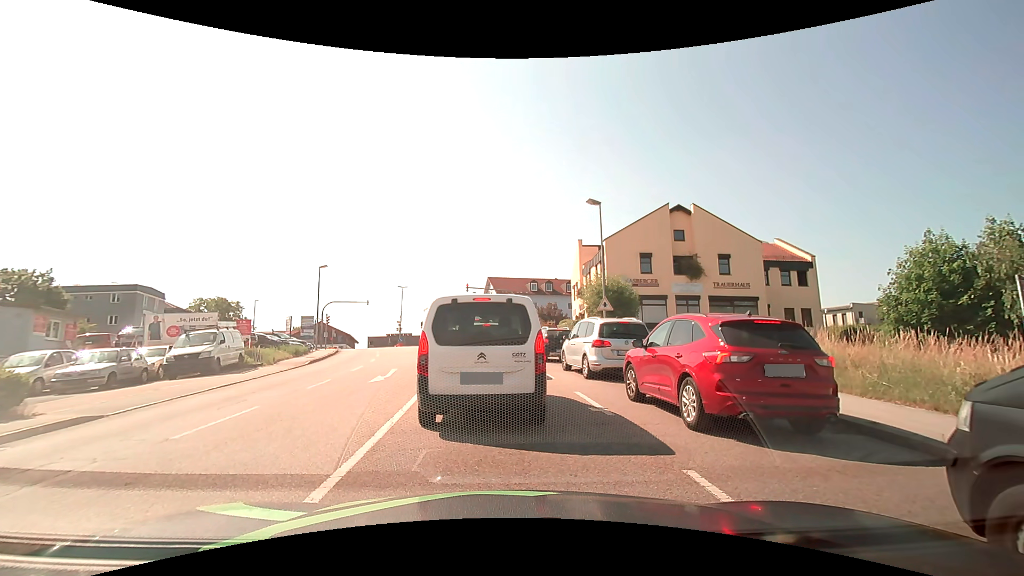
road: tertiary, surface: asphalt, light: Day
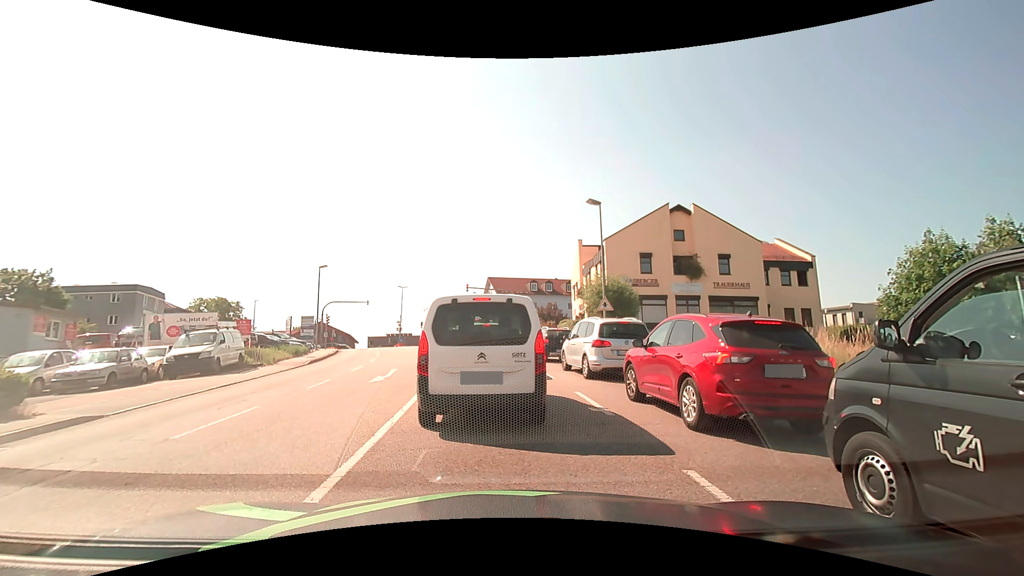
(0.0, 0.0) m; 0°
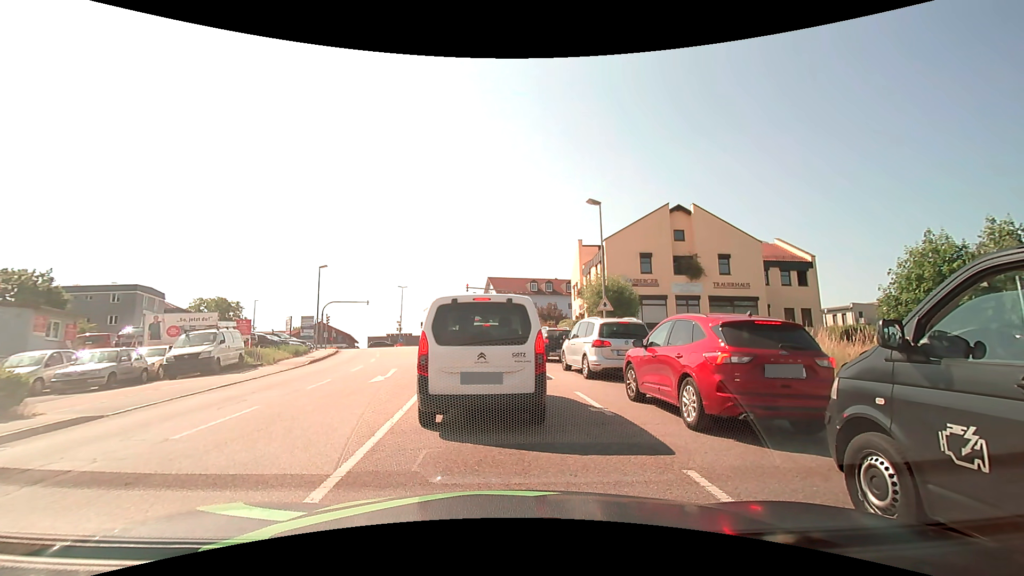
(0.0, 0.0) m; 0°
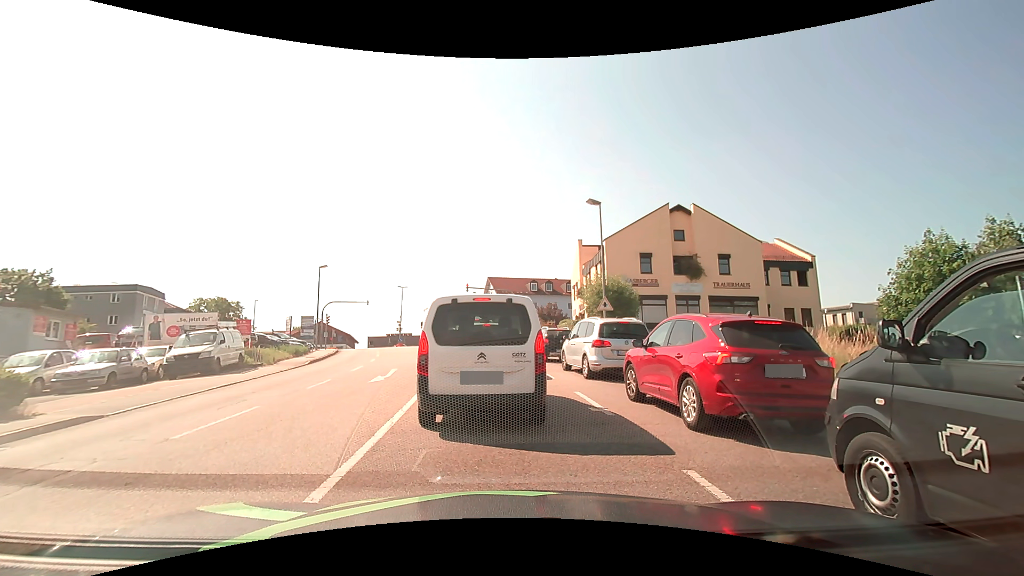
(0.0, 0.0) m; 0°
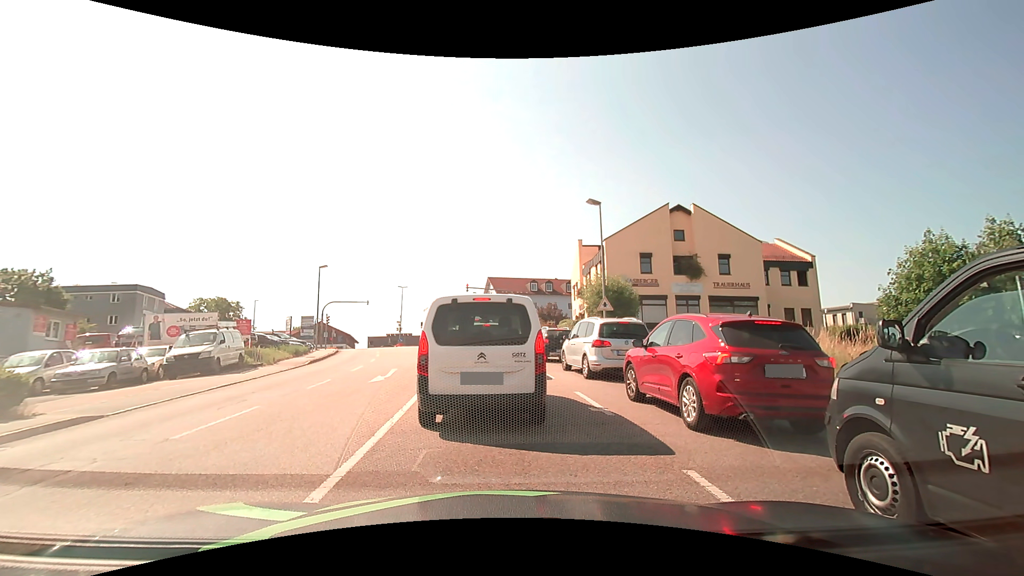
(0.0, 0.0) m; 0°
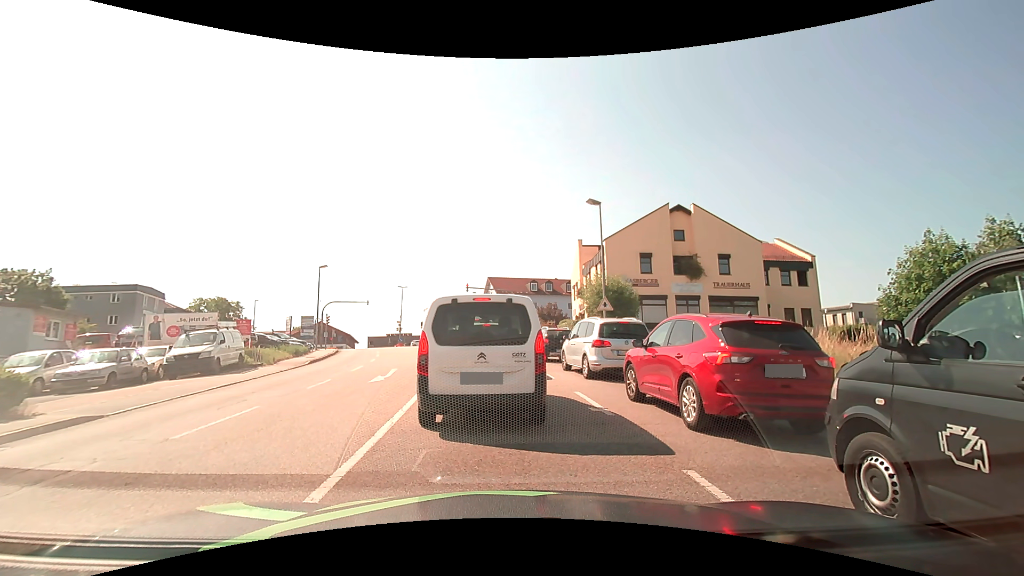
(0.0, 0.0) m; 0°
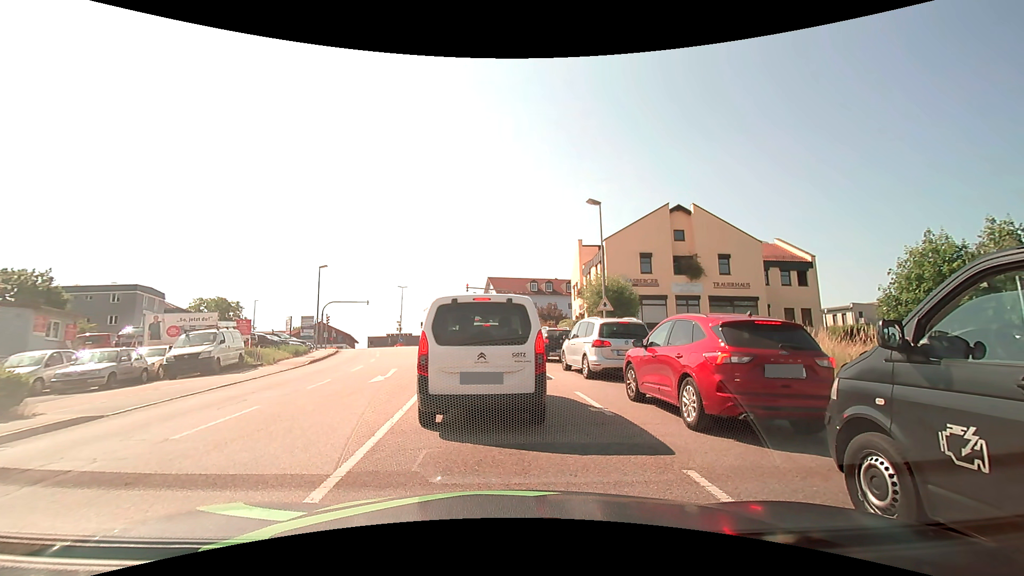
(0.0, 0.0) m; 0°
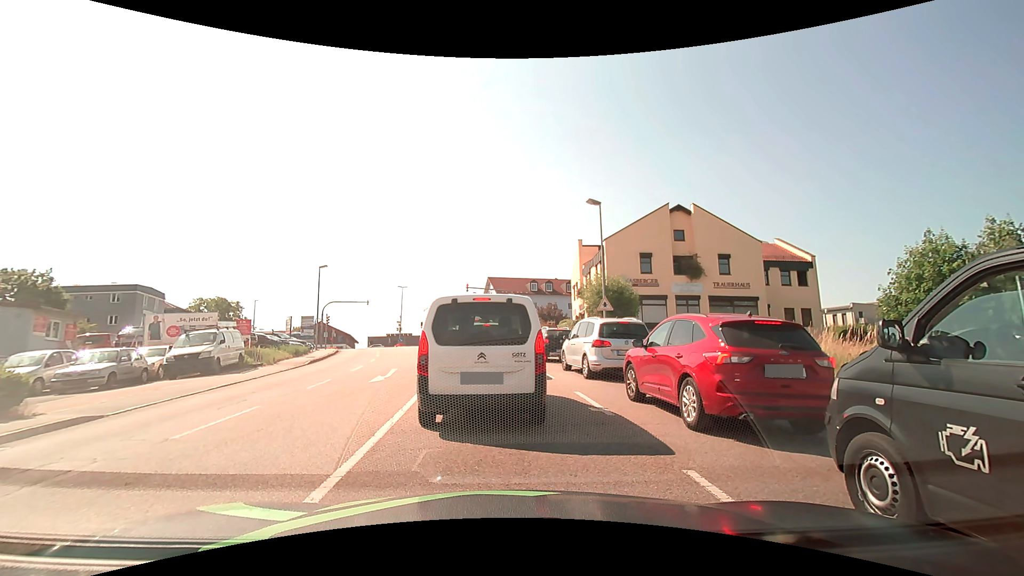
(0.0, 0.0) m; 0°
